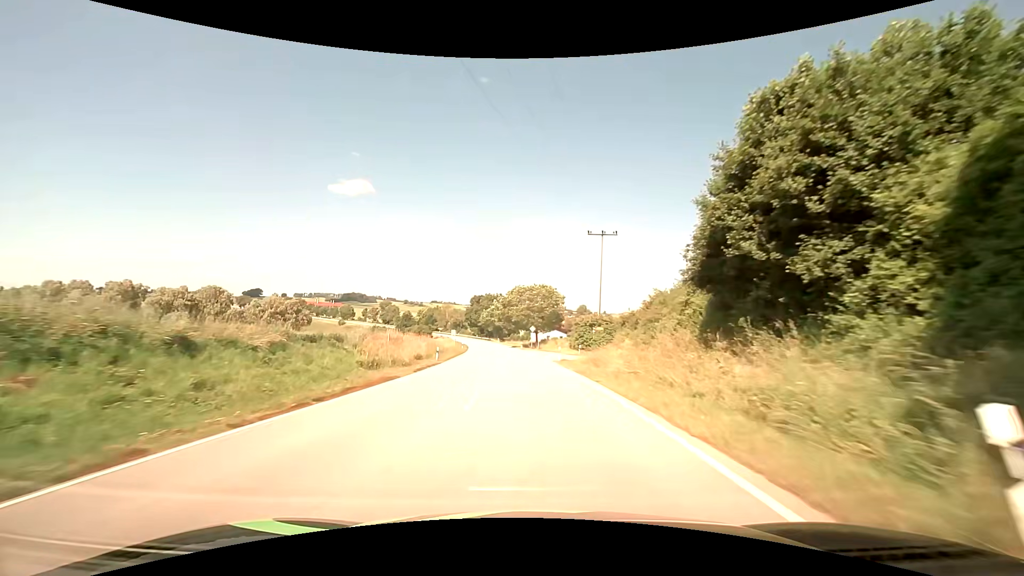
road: secondary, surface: asphalt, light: Day
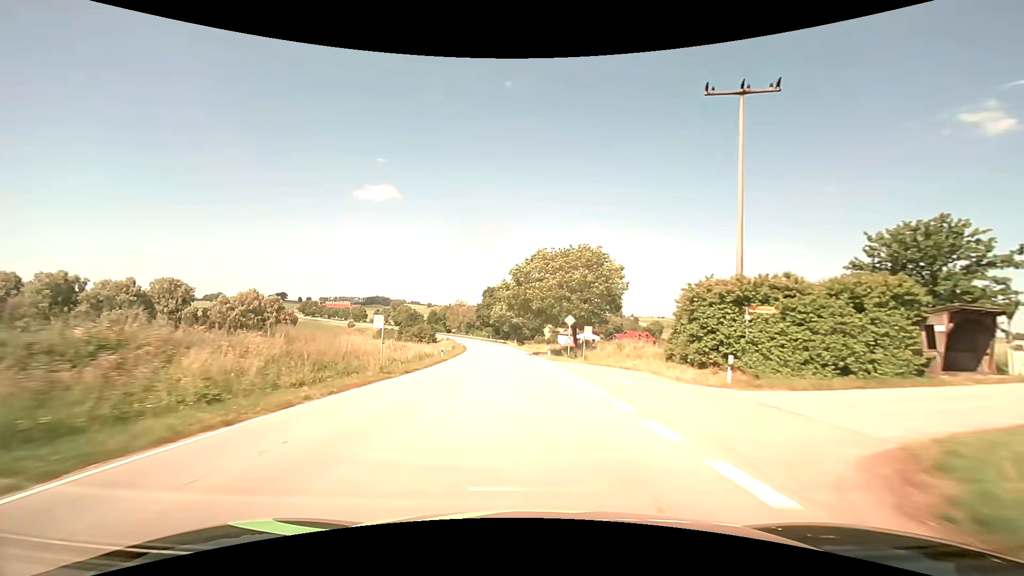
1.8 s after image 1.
(-0.7, +33.7) m; -3°
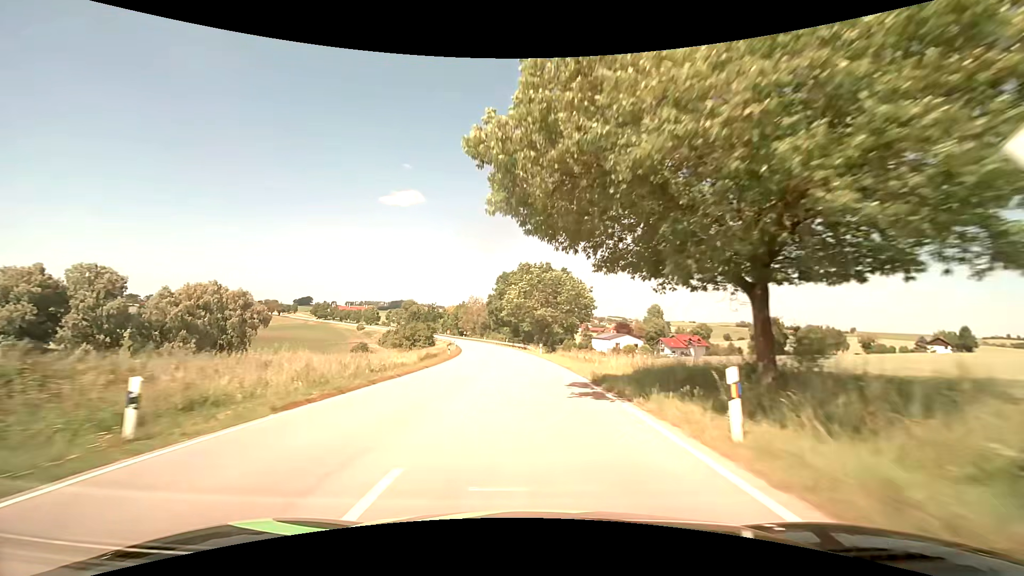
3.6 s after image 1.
(-1.0, +34.3) m; -3°
(0, +10) (0, +20) (-1, +30) (-1, +40) (-2, +50) (-3, +60) (-4, +70) (-6, +80) (-7, +90) (-9, +99) m
